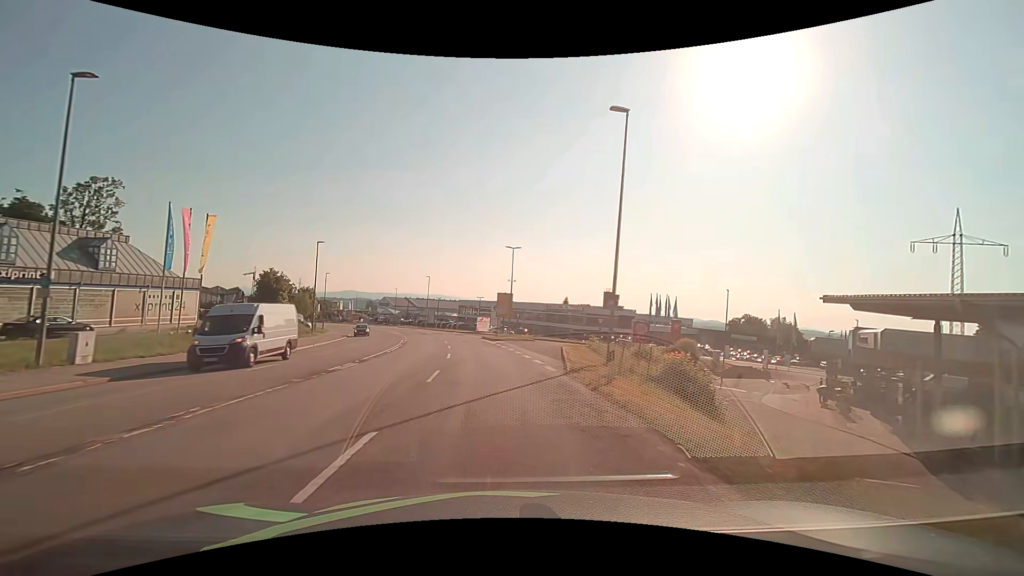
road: secondary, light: Day
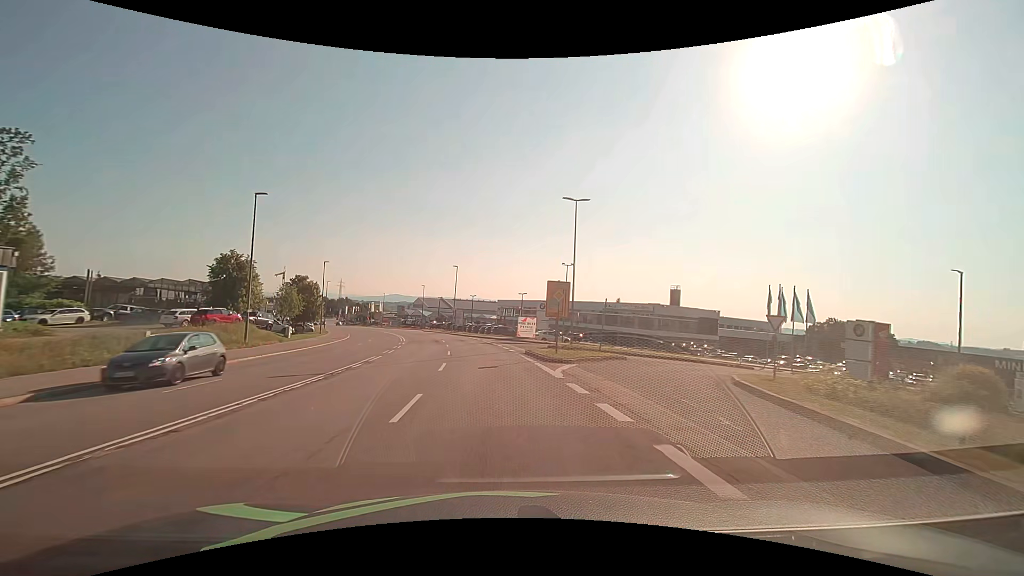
(-1.1, +23.0) m; -5°
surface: asphalt
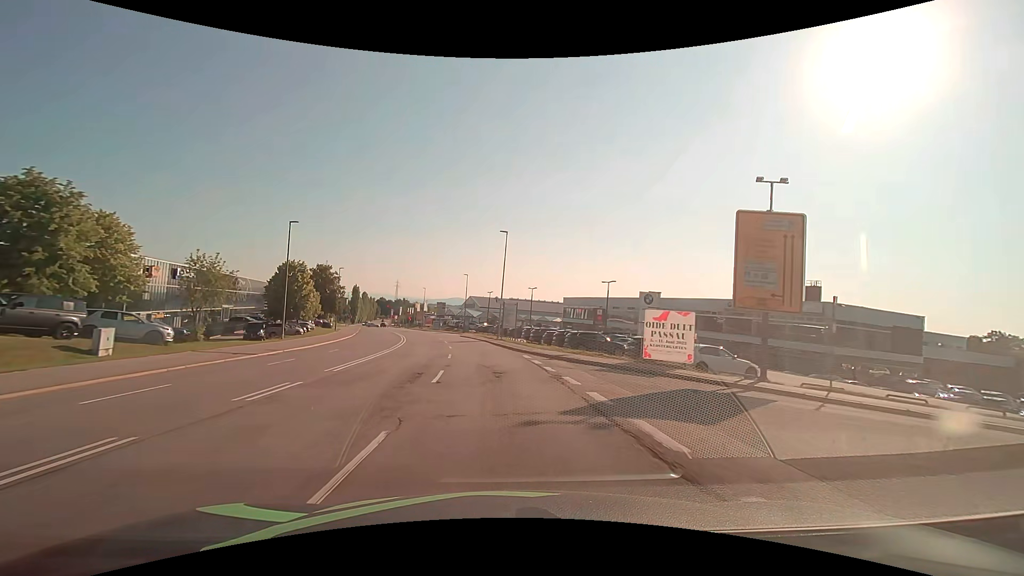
(-1.8, +30.5) m; -7°
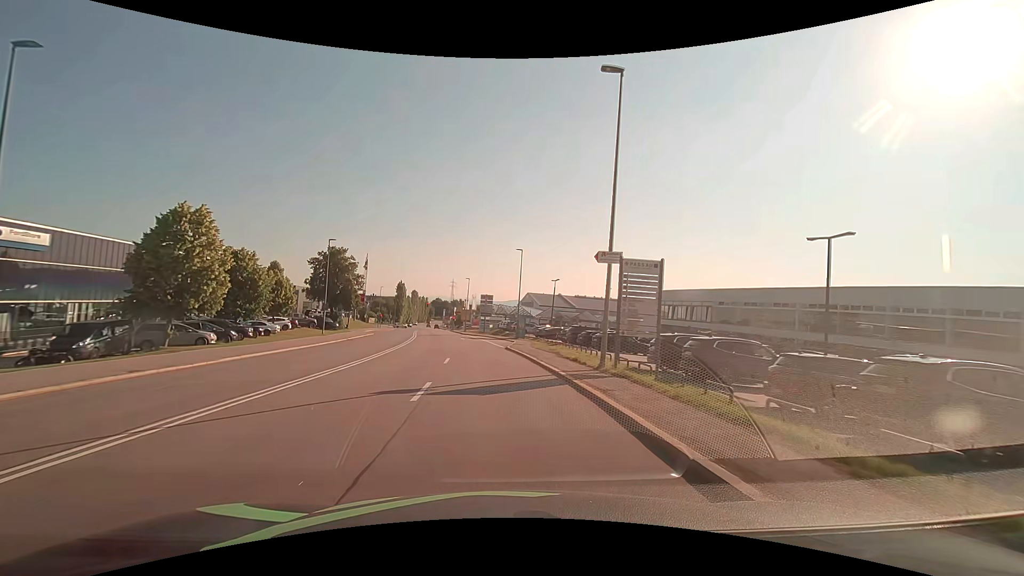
(-1.7, +30.4) m; -6°
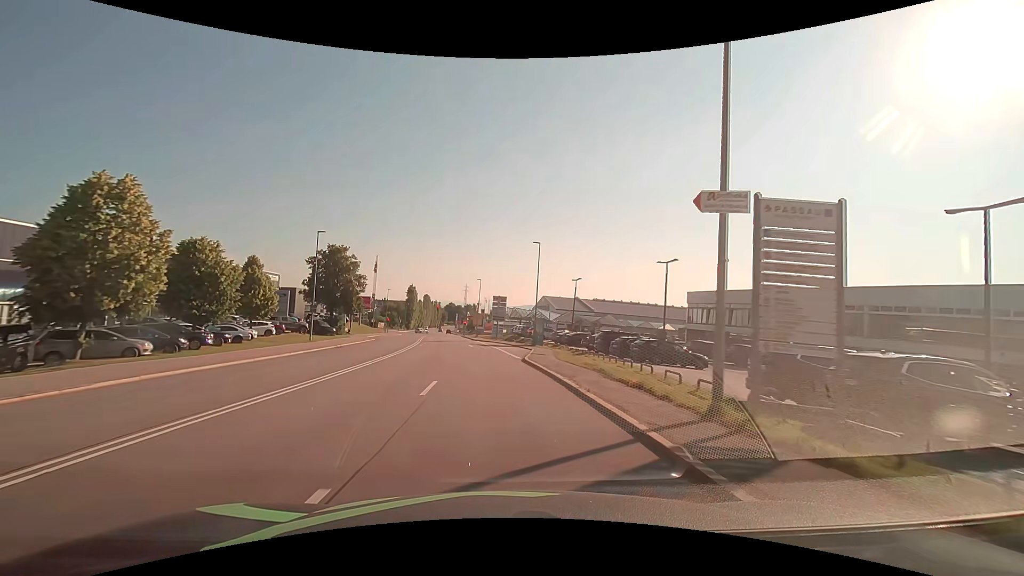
(-0.1, +7.6) m; -2°
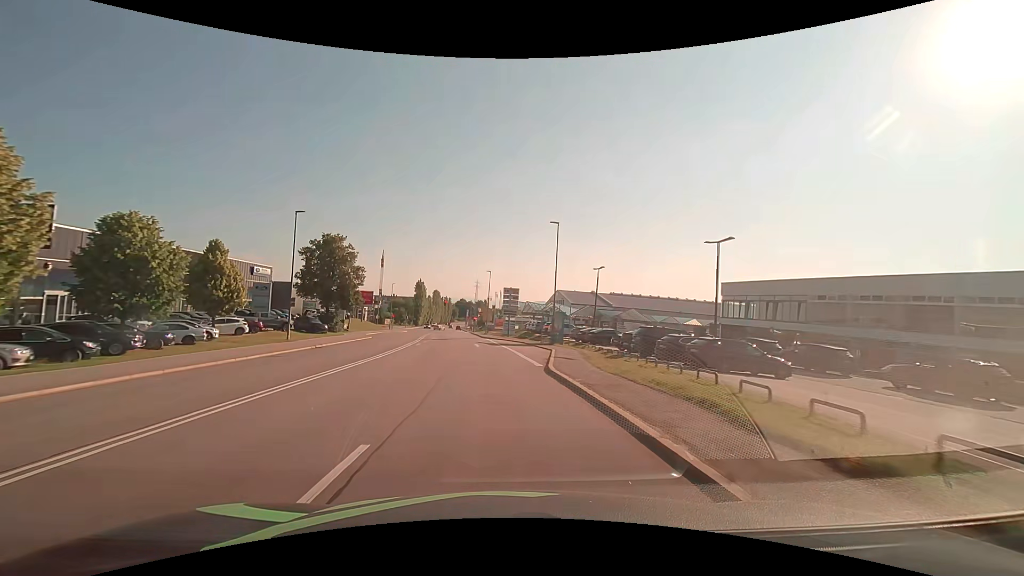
(-0.1, +7.6) m; -2°
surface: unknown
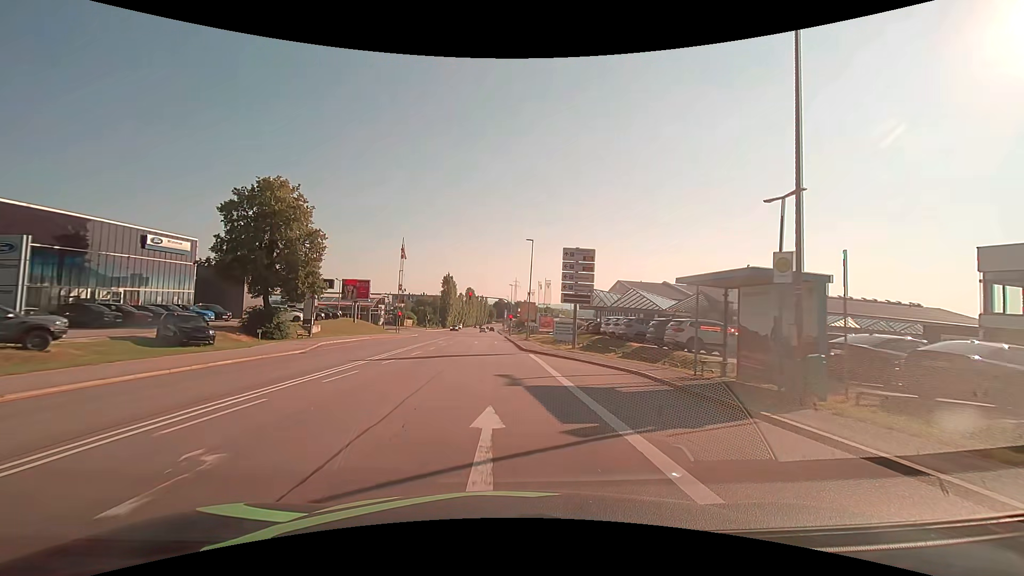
(-1.1, +30.3) m; -4°
